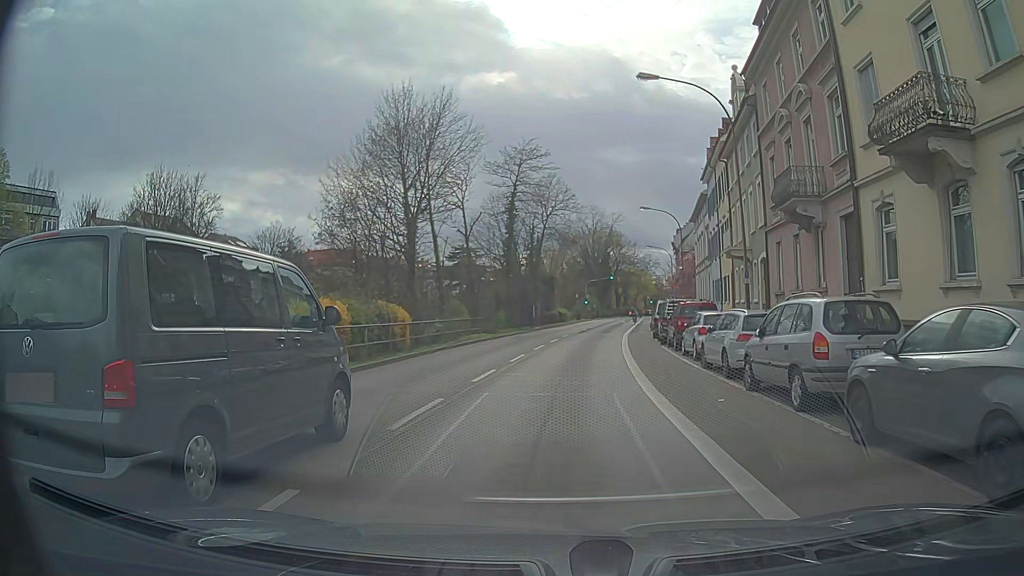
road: primary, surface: asphalt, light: Day
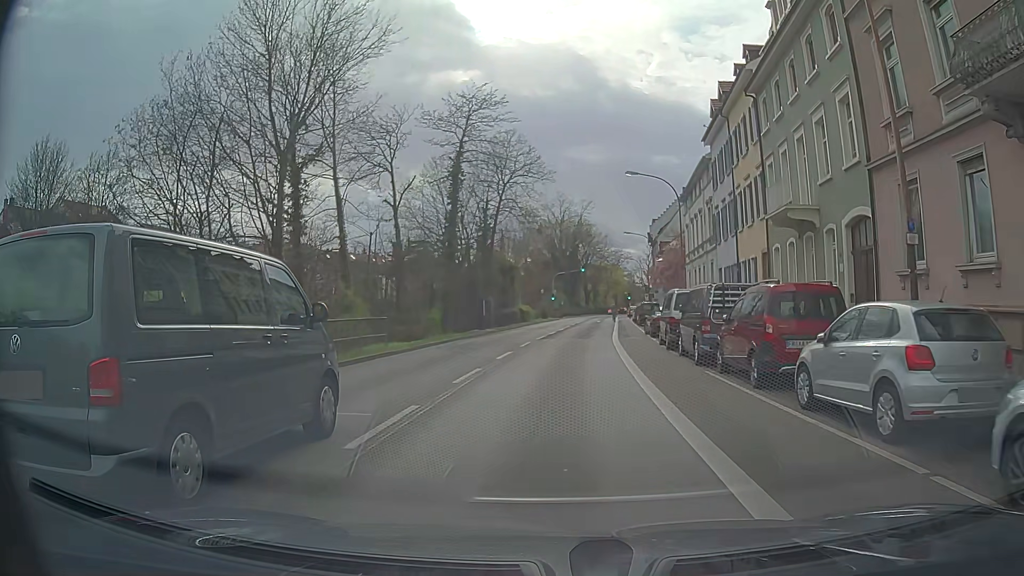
(+0.3, +13.5) m; +3°
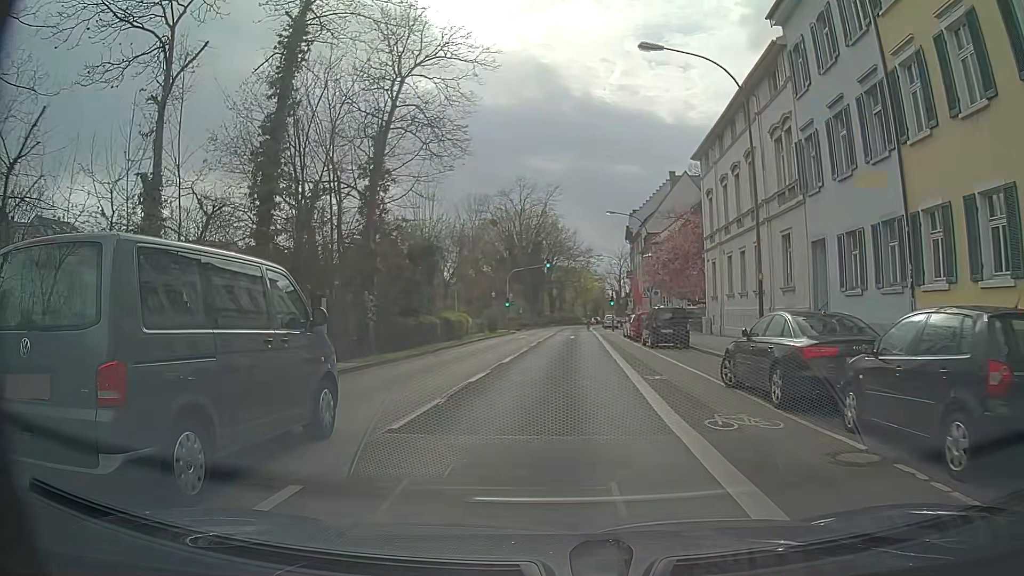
(+0.8, +22.2) m; +3°
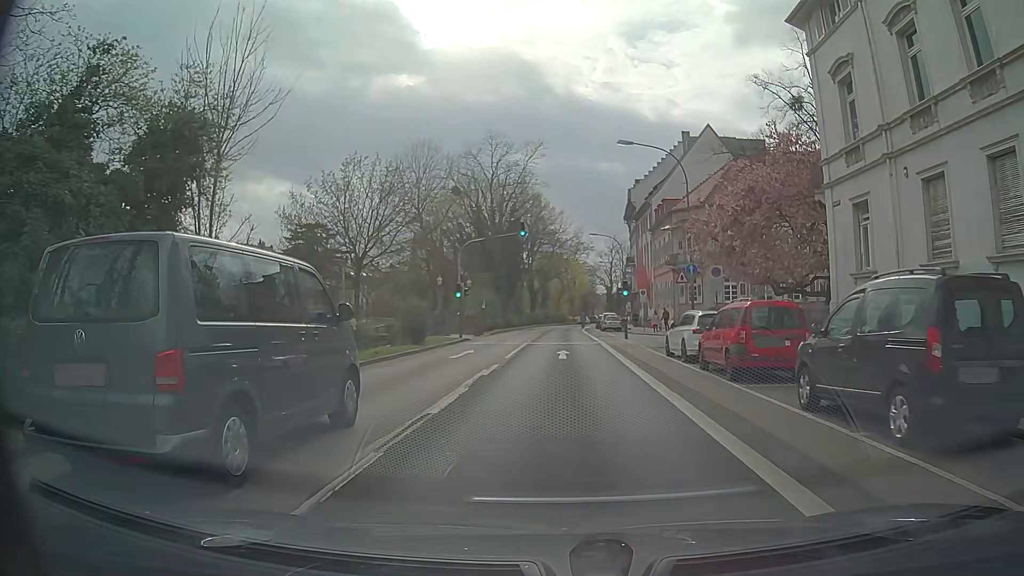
(+0.3, +22.3) m; +2°
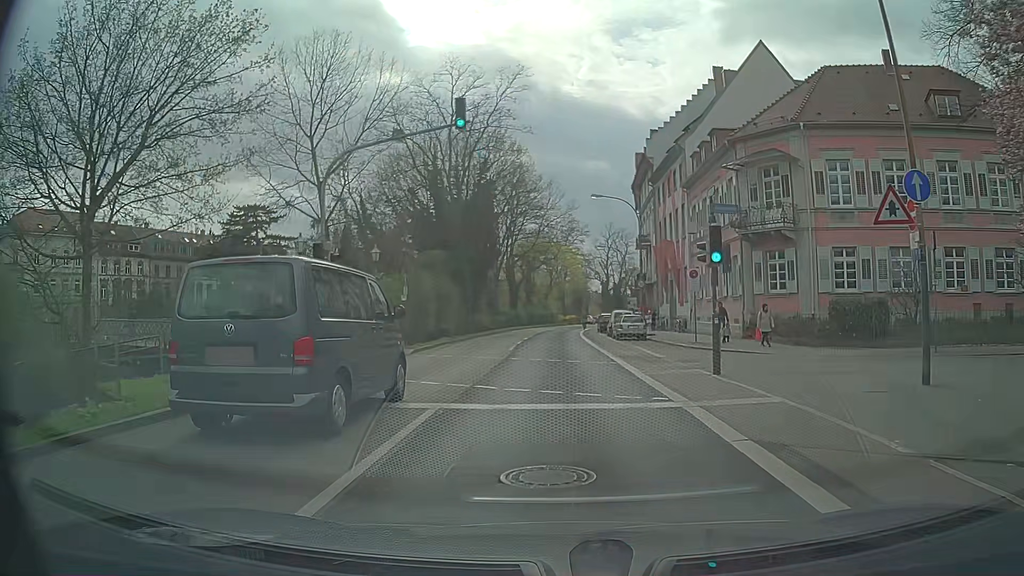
(-0.4, +22.3) m; -1°
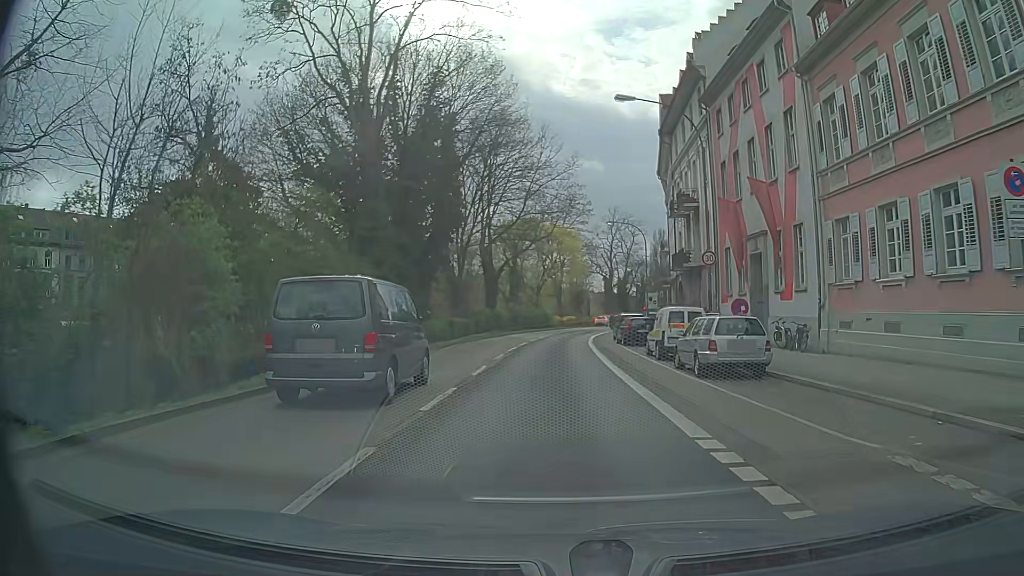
(+0.1, +22.3) m; +1°
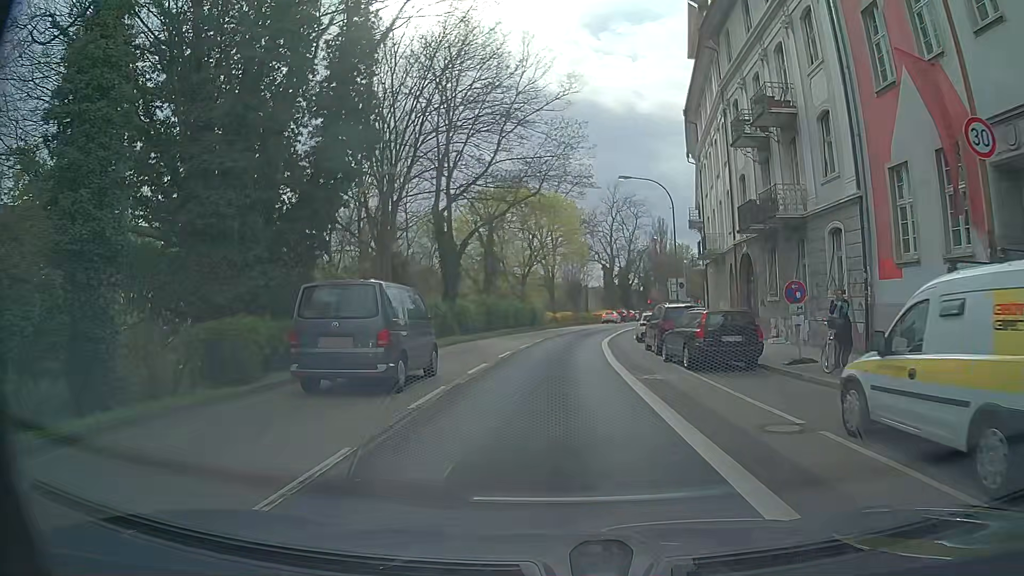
(0.0, +18.0) m; +1°
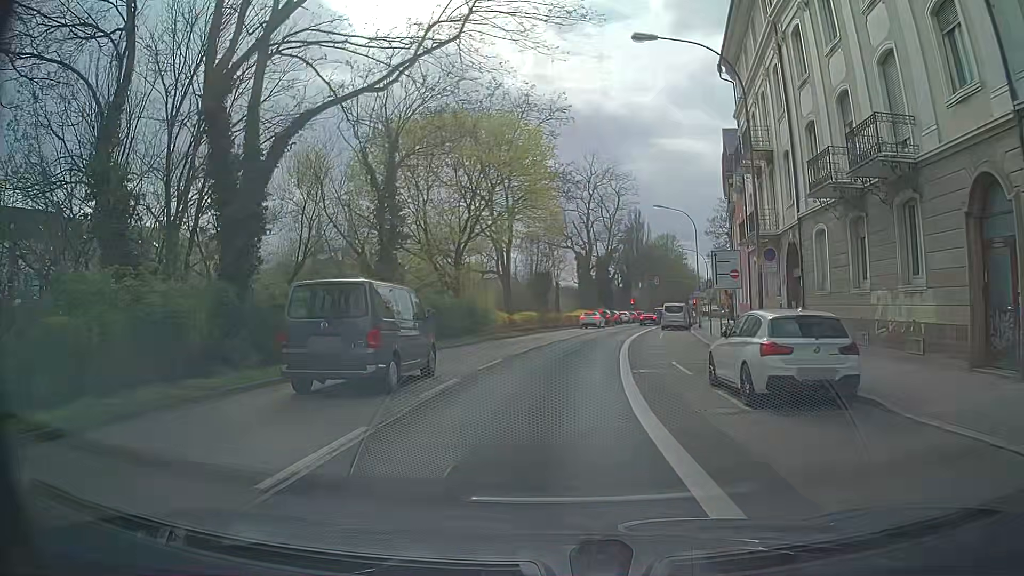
(+0.2, +22.6) m; +1°
(0, +10) (+1, +20) (+2, +30) (+4, +40) (+6, +50) (+8, +59) (+11, +69) (+13, +79) (+16, +88) (+20, +98) m
